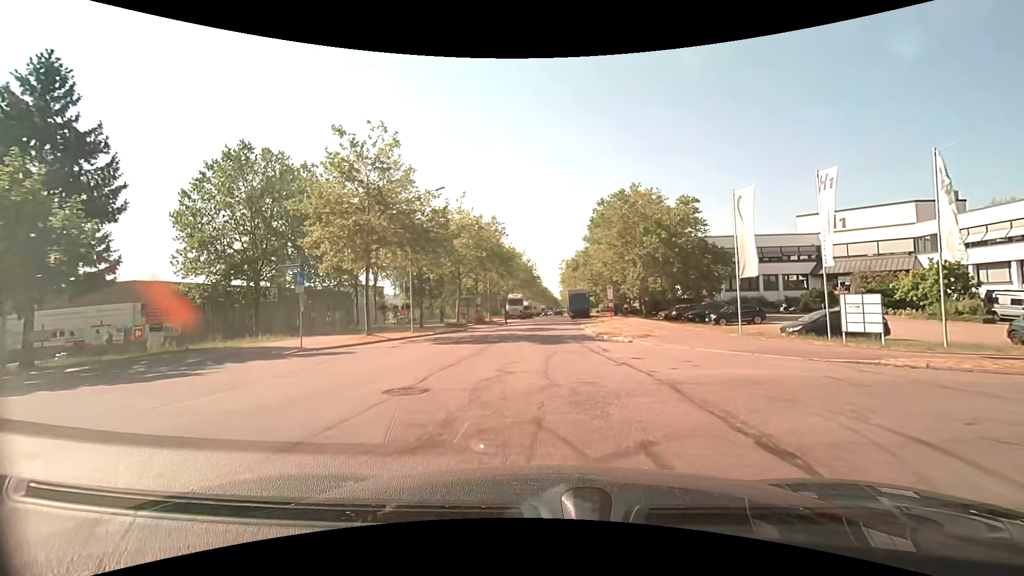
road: tertiary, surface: asphalt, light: Day
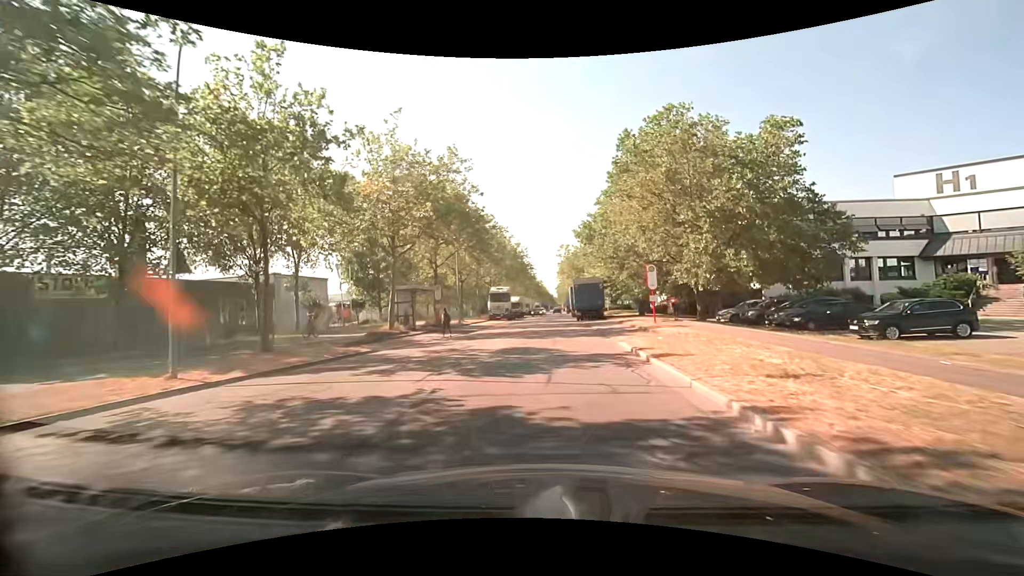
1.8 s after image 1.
(0.0, +20.0) m; 0°
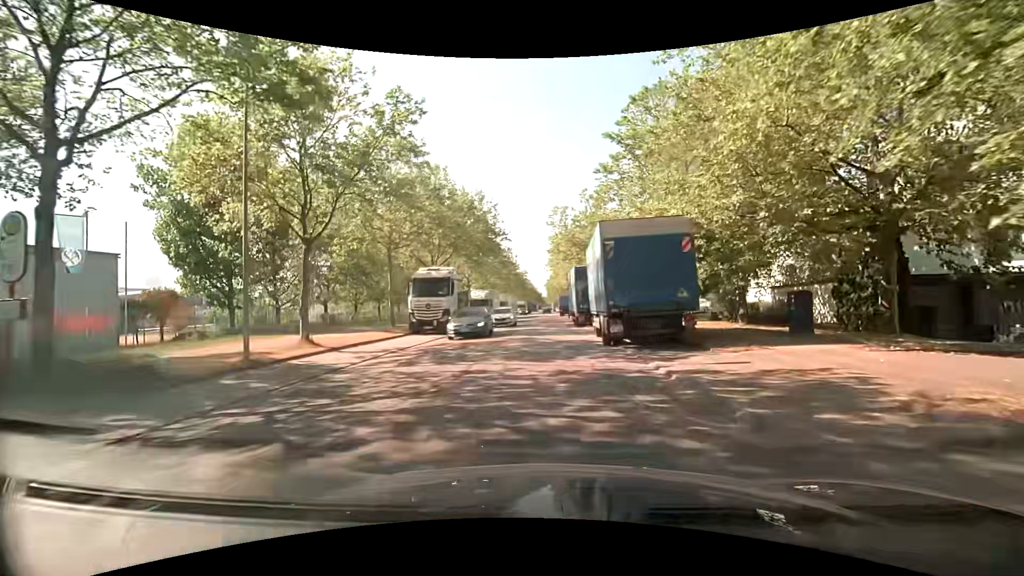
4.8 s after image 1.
(+0.7, +29.2) m; +1°
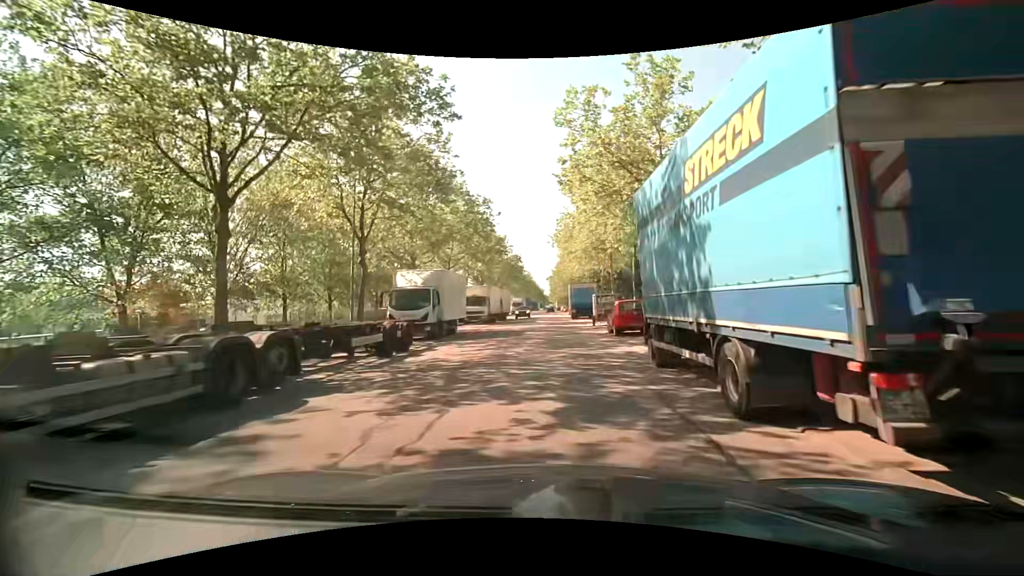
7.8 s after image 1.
(-0.1, +26.2) m; 0°
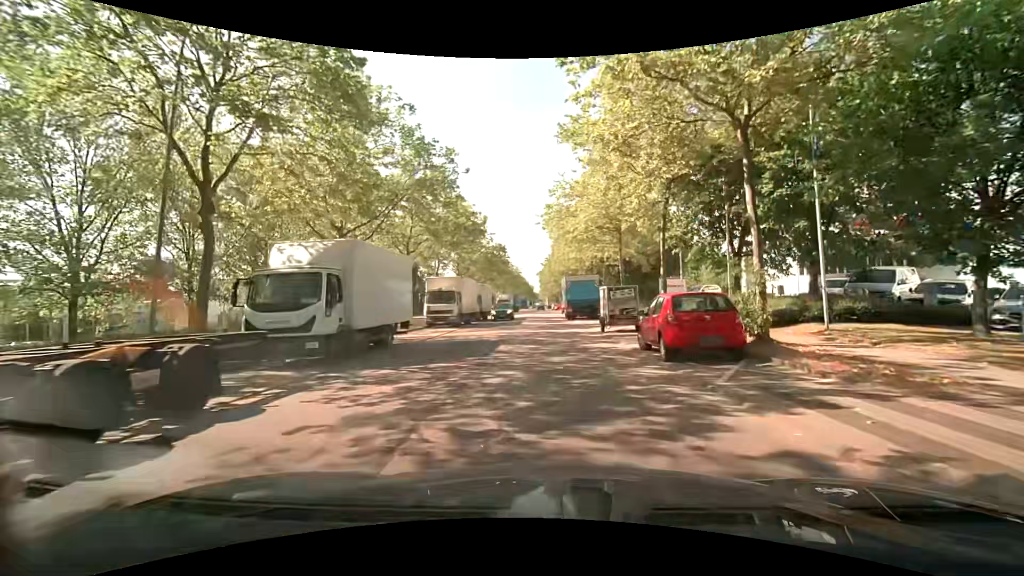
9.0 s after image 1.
(0.0, +10.3) m; 0°
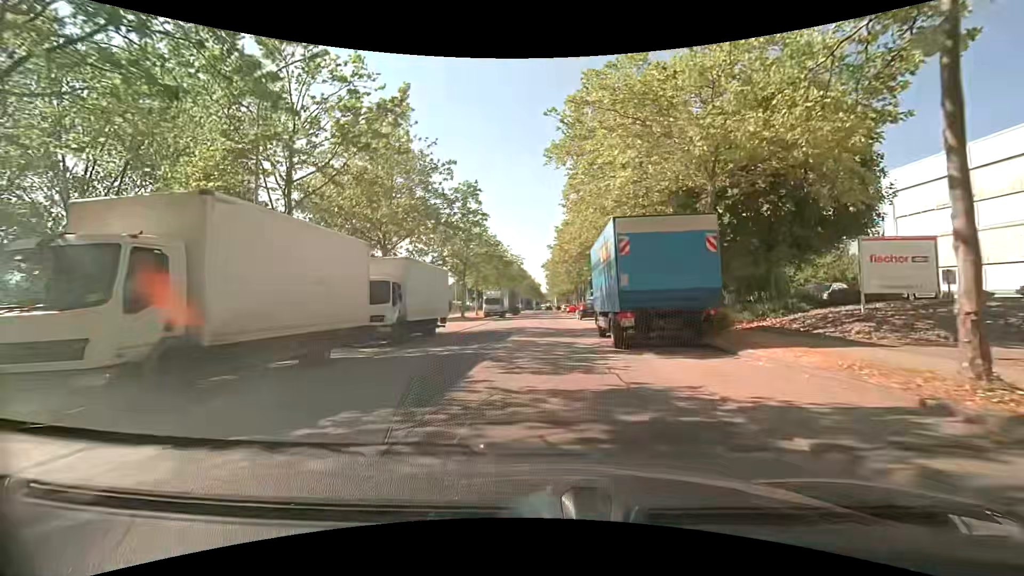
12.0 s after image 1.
(+0.1, +25.9) m; 0°
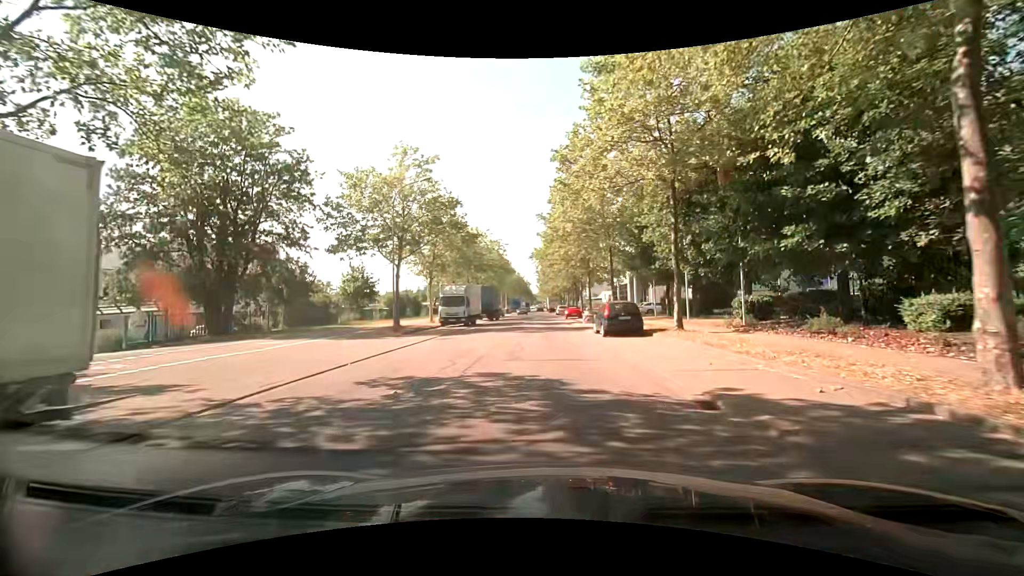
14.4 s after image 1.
(0.0, +20.9) m; +1°
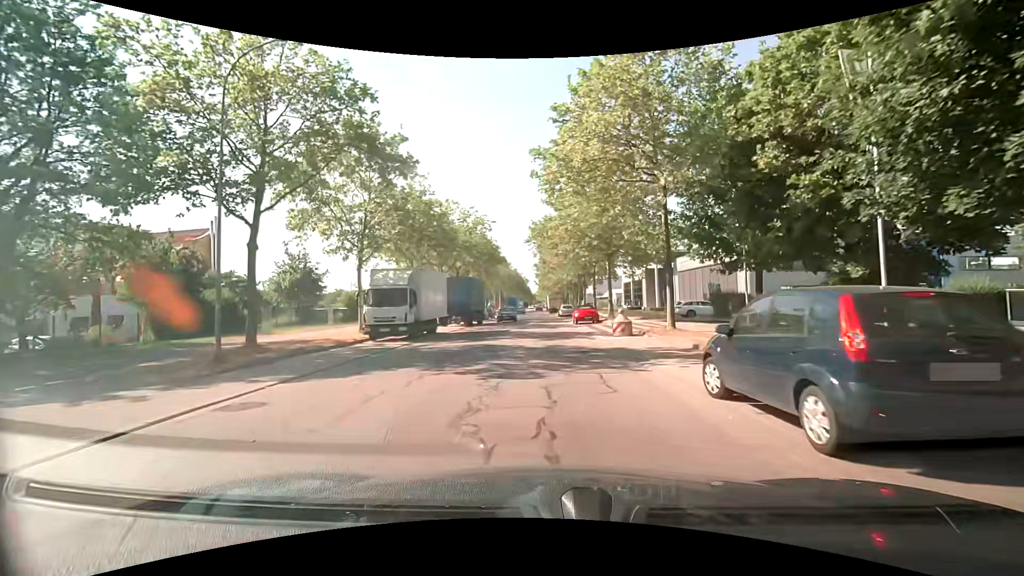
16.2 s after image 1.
(-0.1, +16.0) m; 0°
(0, +10) (0, +20) (0, +30) (0, +40) (-1, +50) (-1, +60) (-1, +70) (-1, +80) (-1, +90) (-1, +100) m
